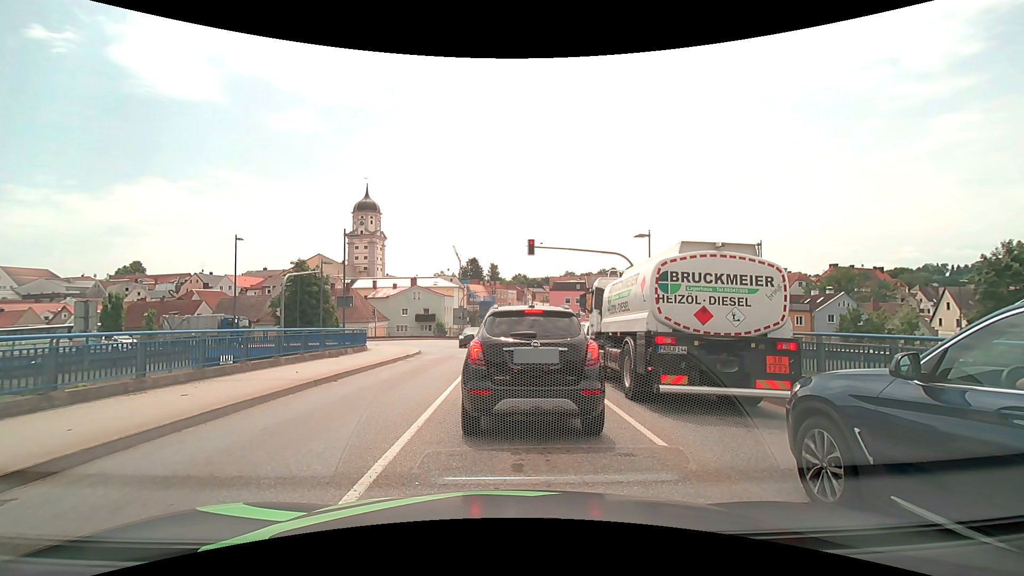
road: secondary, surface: asphalt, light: Day
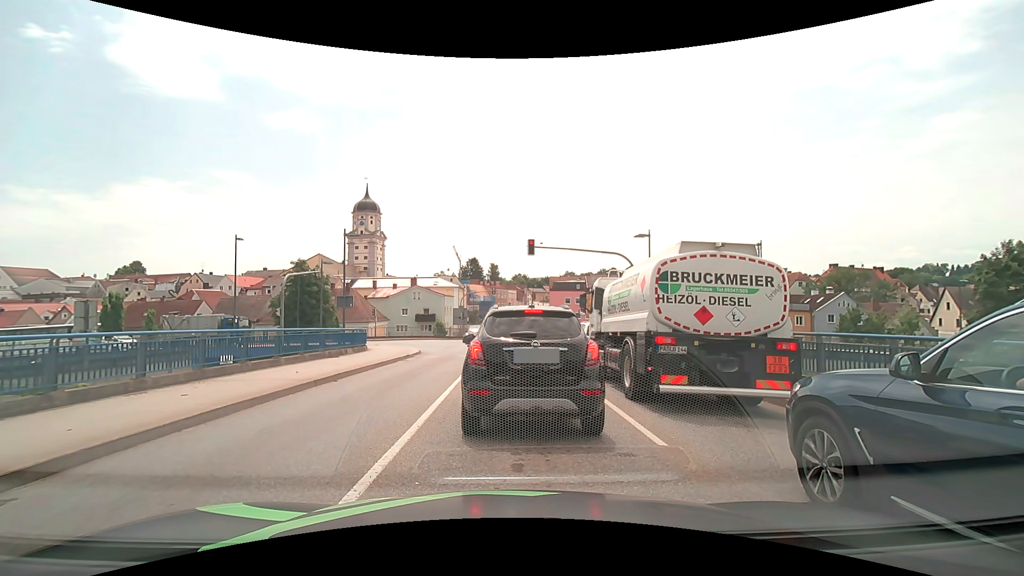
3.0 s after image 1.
(0.0, 0.0) m; 0°
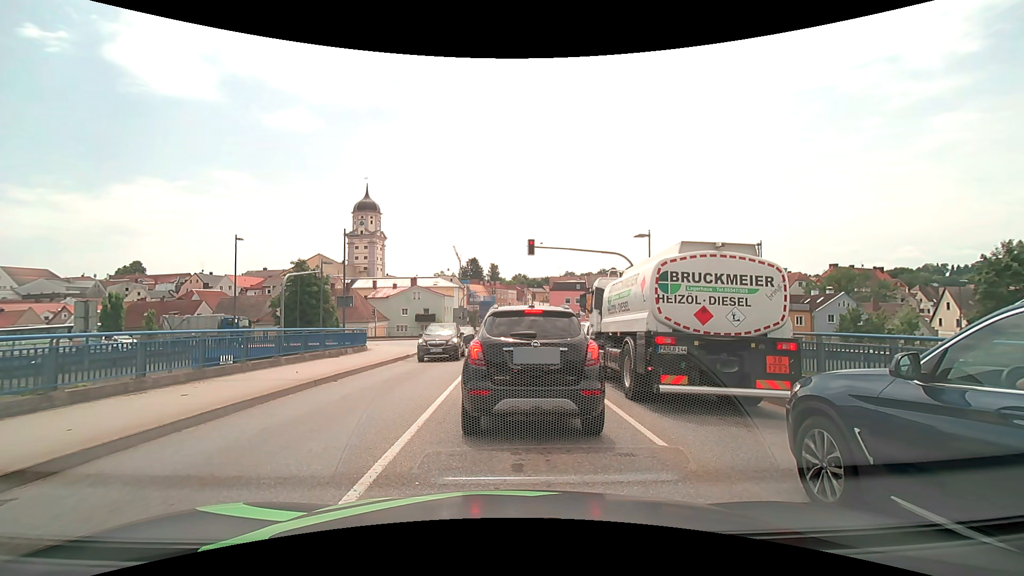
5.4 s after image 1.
(0.0, 0.0) m; 0°
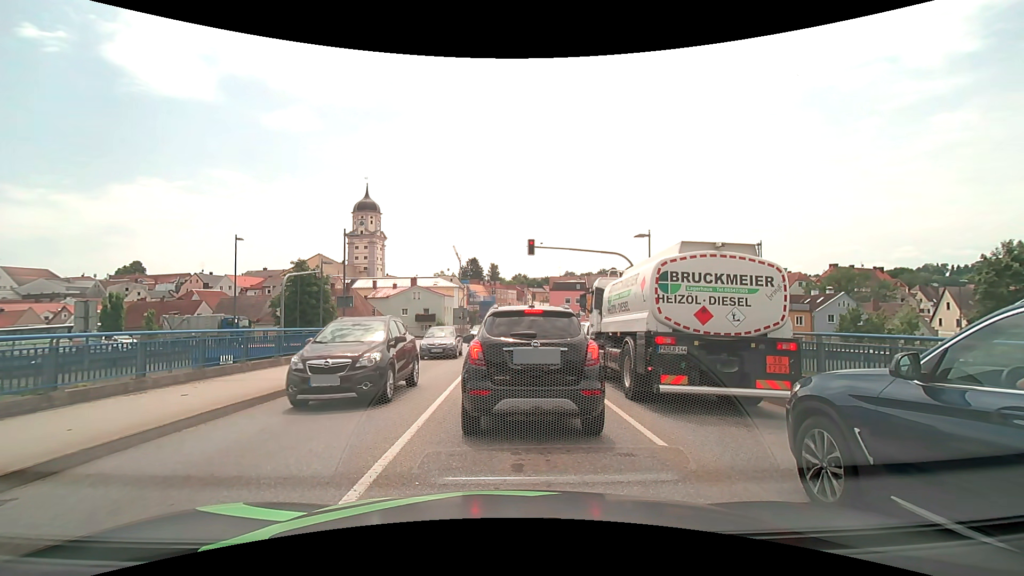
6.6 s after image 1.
(0.0, 0.0) m; 0°
